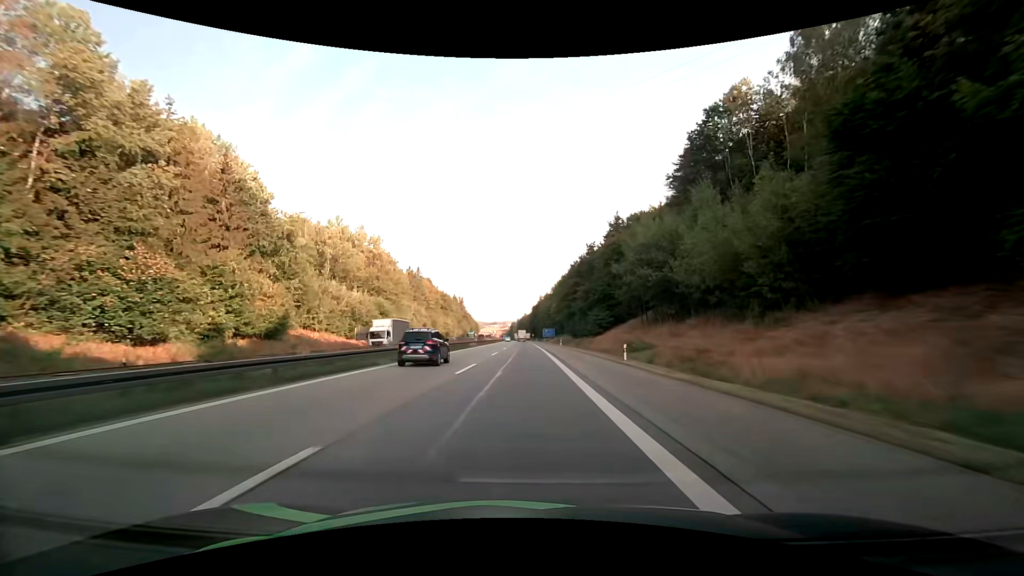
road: motorway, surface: asphalt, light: Day
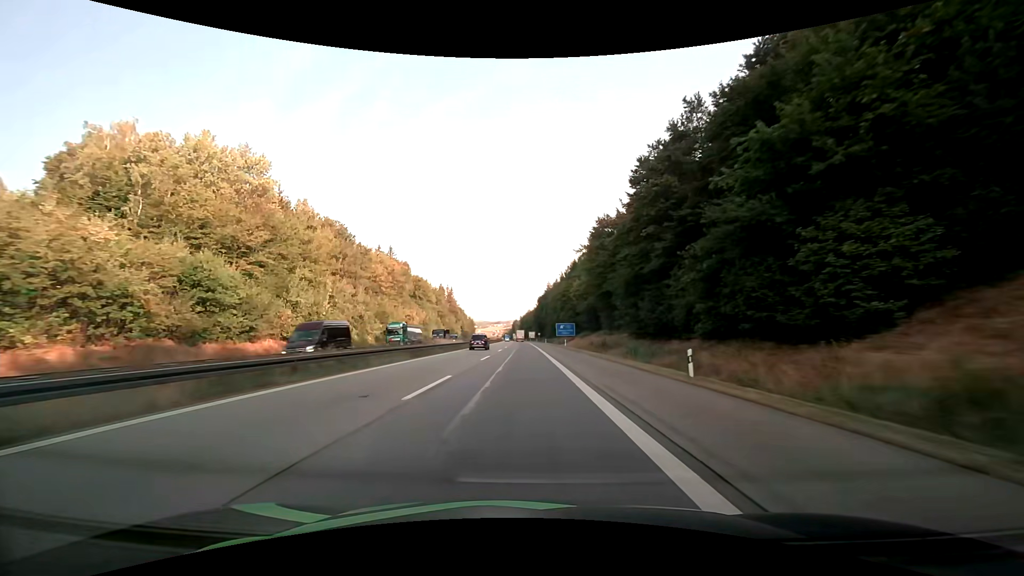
(0.0, +60.1) m; -1°
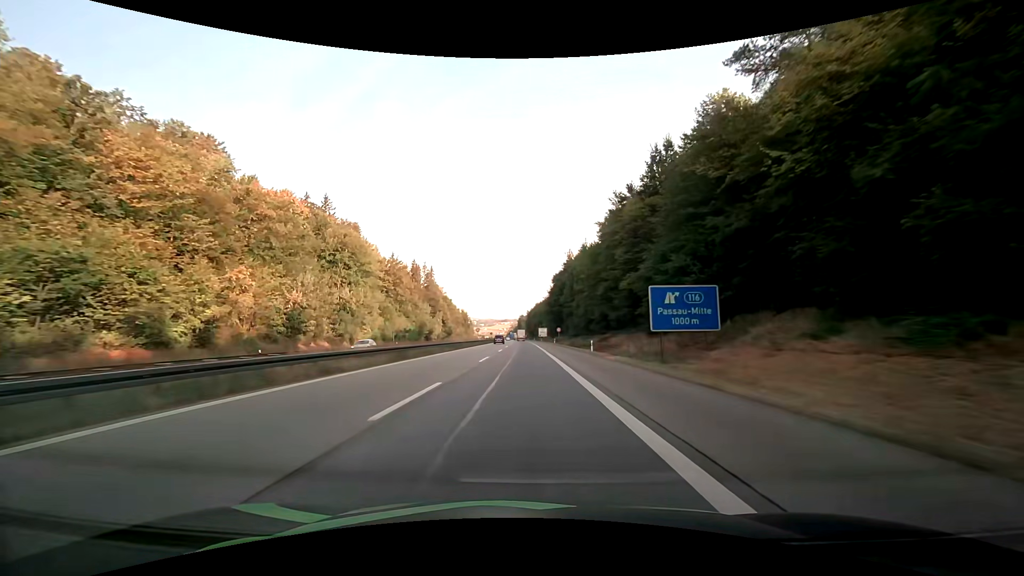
(-0.3, +73.7) m; 0°
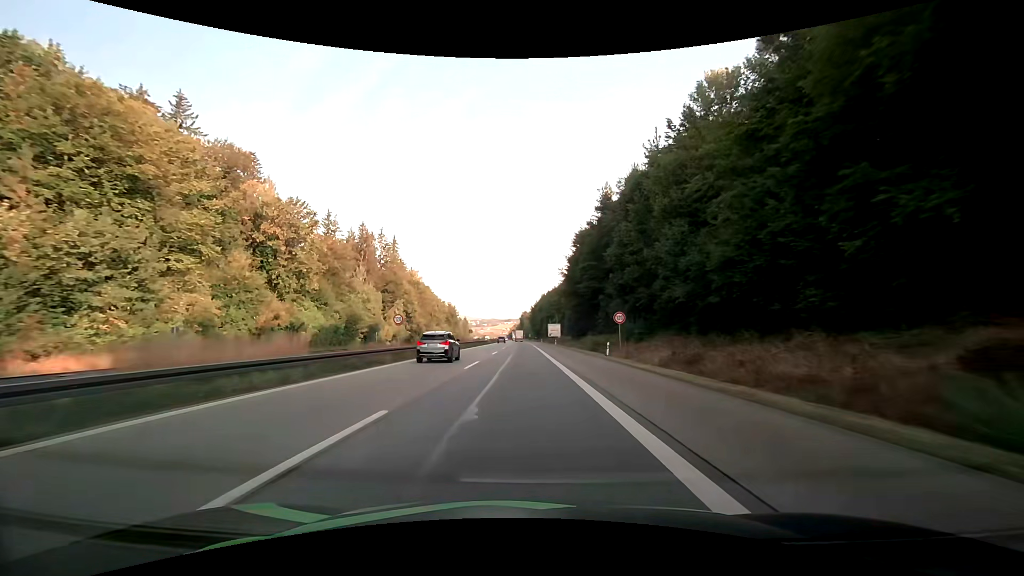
(-0.5, +58.2) m; -1°
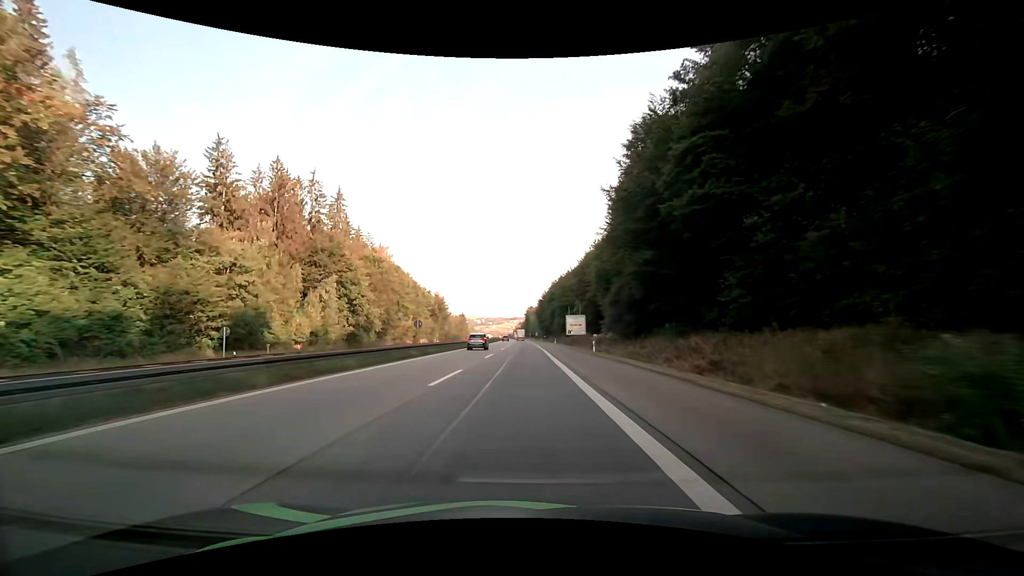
(-0.1, +43.2) m; -1°
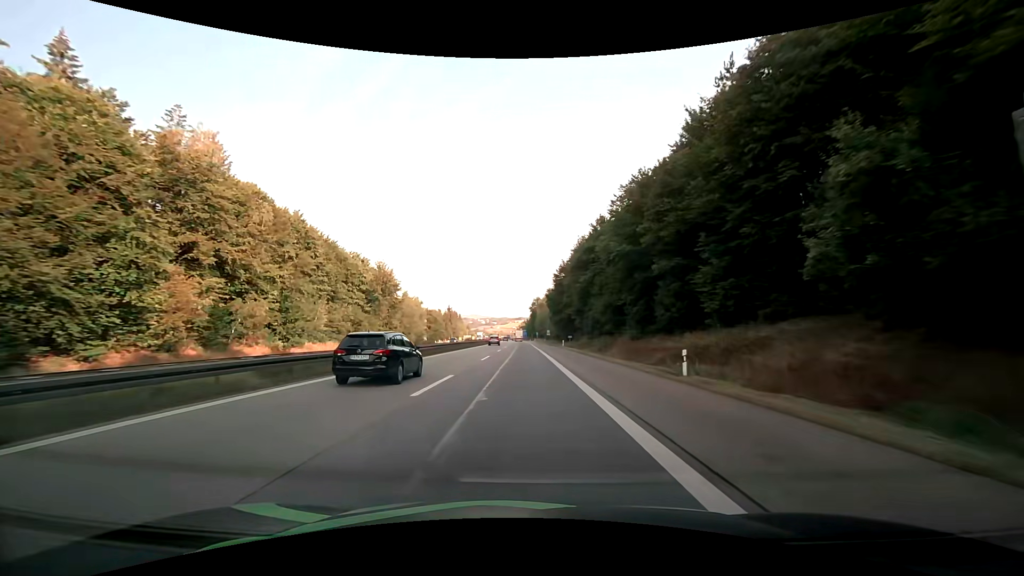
(-0.3, +72.8) m; -1°
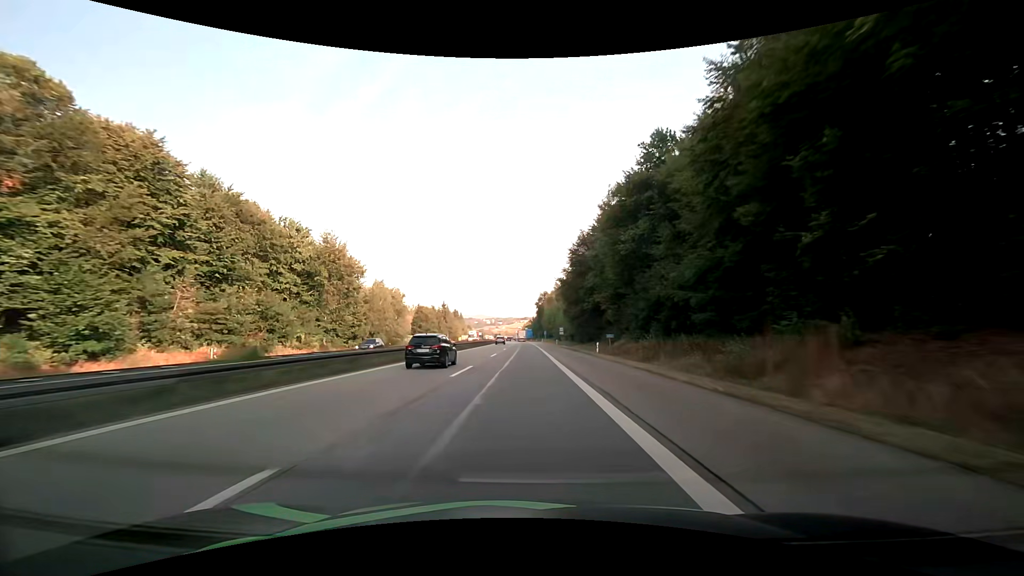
(0.0, +29.9) m; -1°
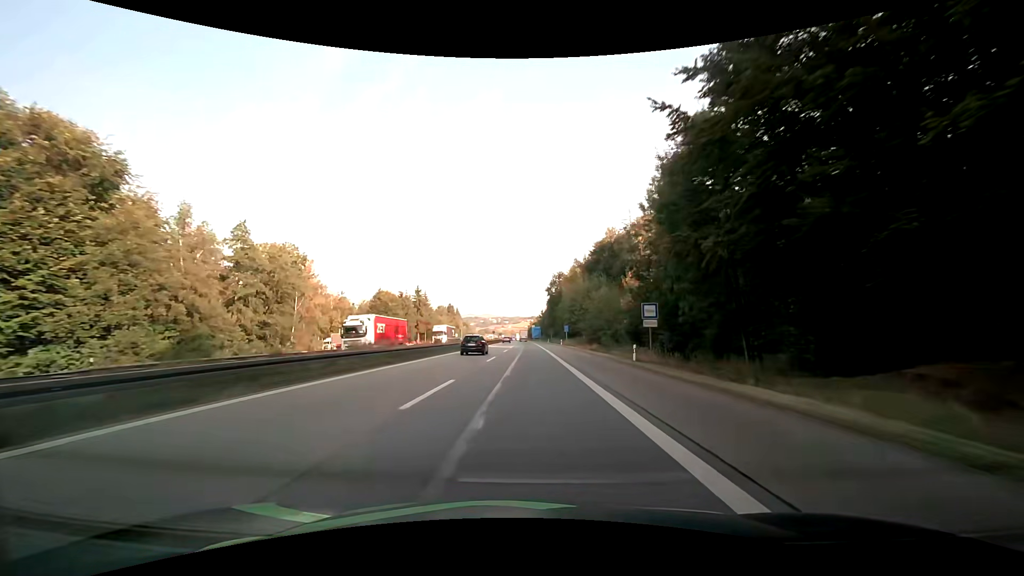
(-0.3, +61.1) m; 0°
(0, +10) (0, +20) (0, +30) (0, +40) (0, +50) (0, +60) (0, +70) (0, +80) (0, +90) (-1, +100) m
